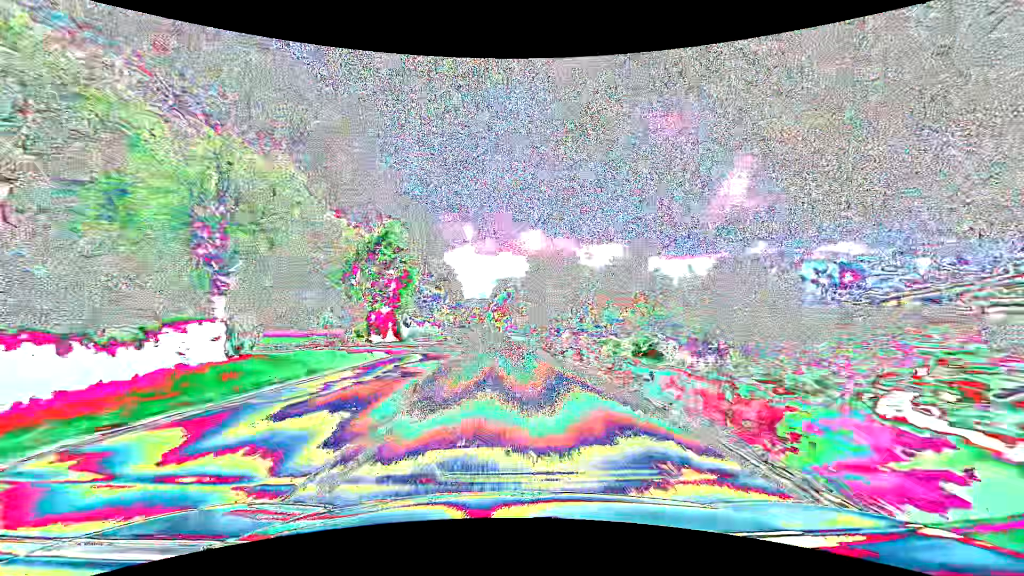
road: primary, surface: asphalt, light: Day
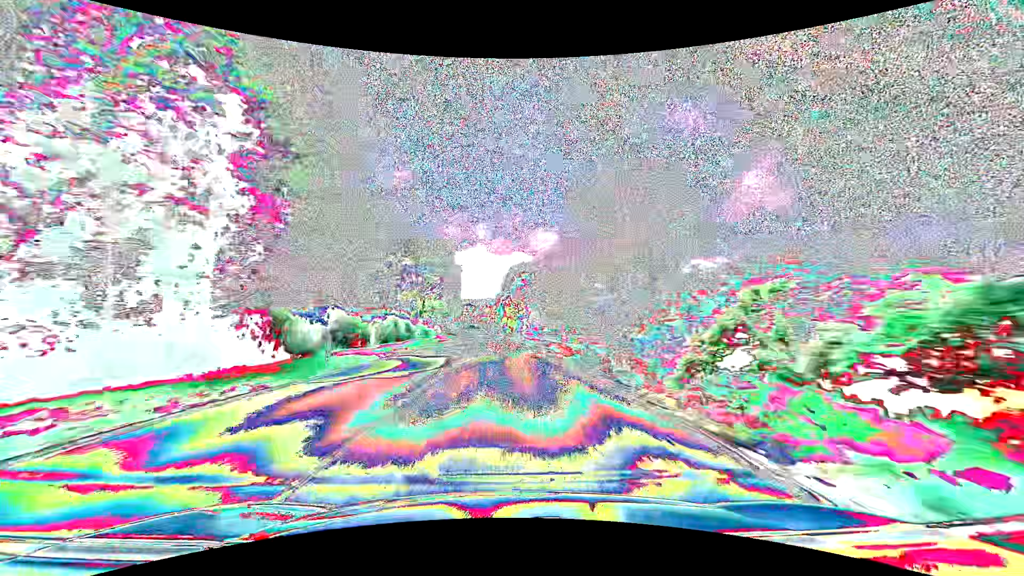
(-0.4, +31.6) m; -1°
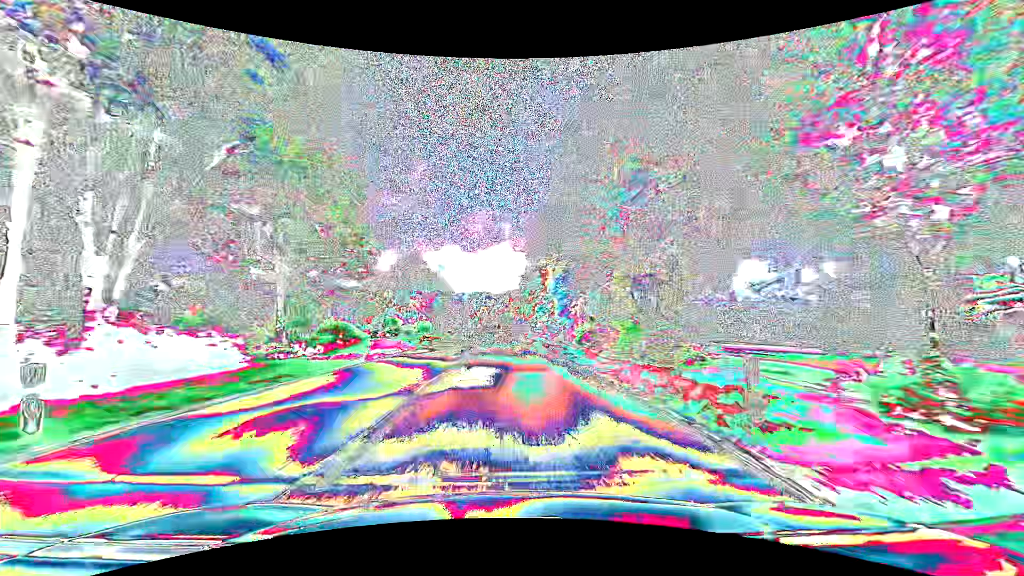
(-1.7, +63.1) m; -3°
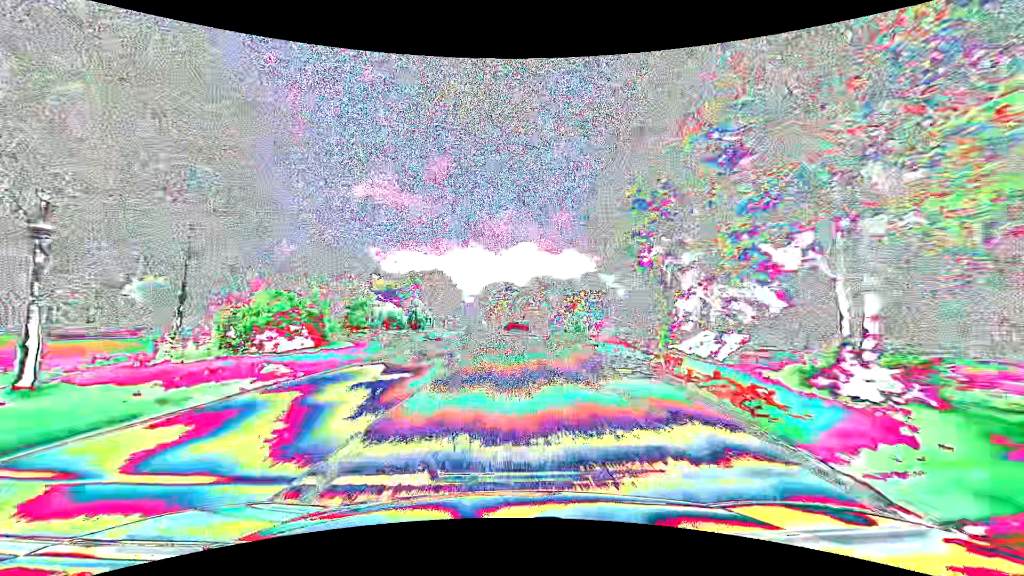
(-1.7, +63.2) m; -3°
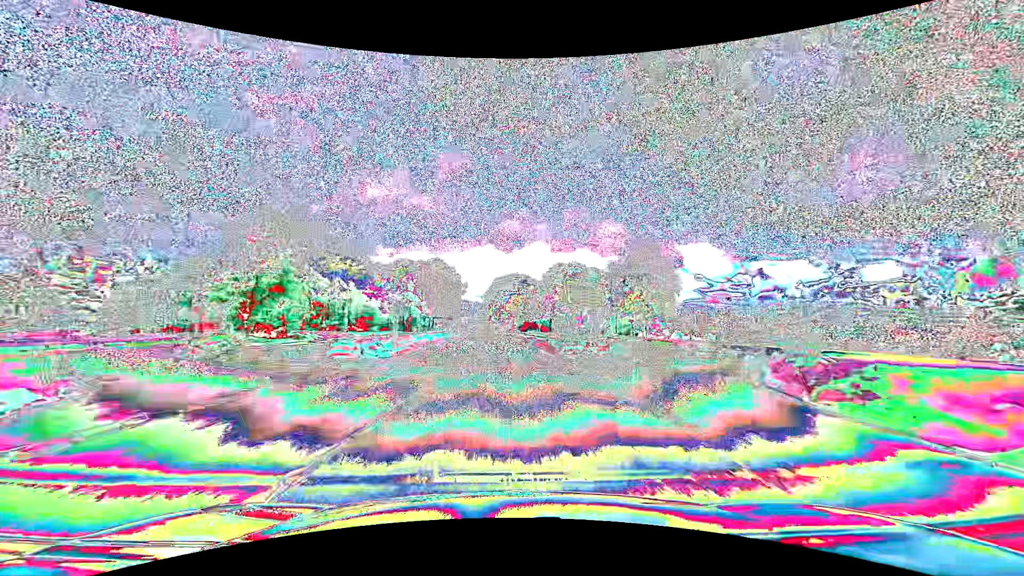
(-0.5, +31.6) m; -2°
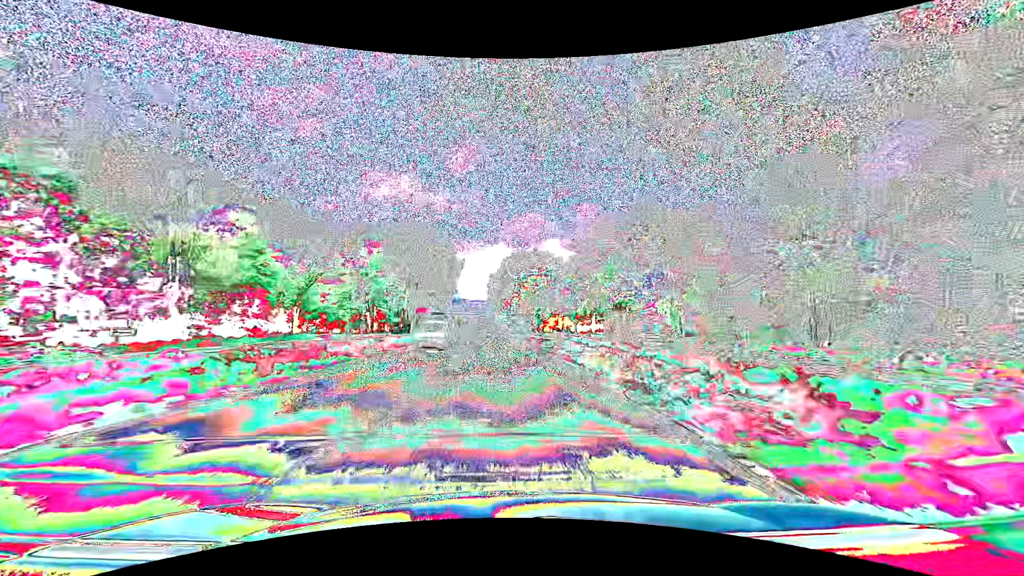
(-0.4, +47.4) m; -1°
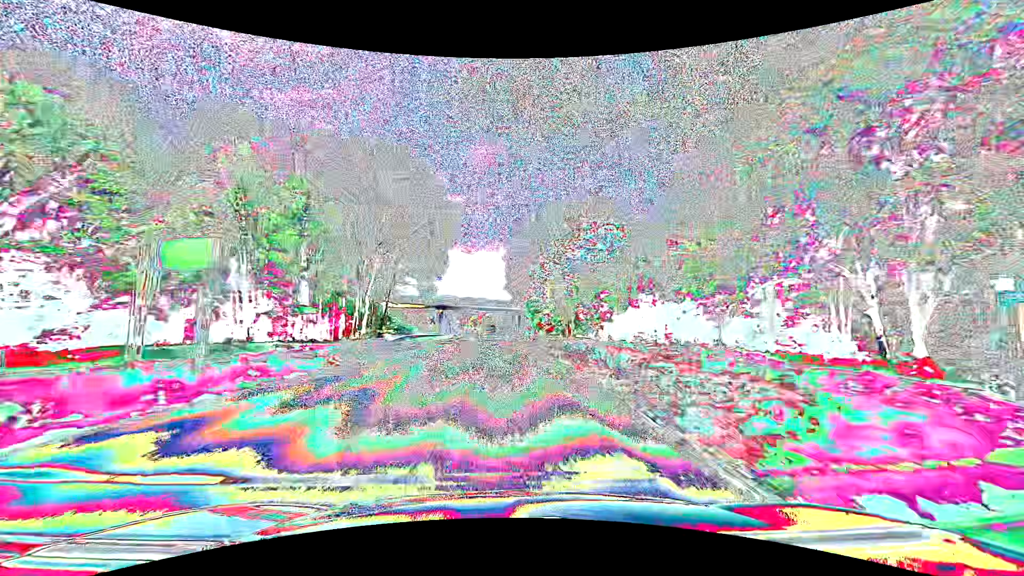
(-1.1, +47.3) m; -3°
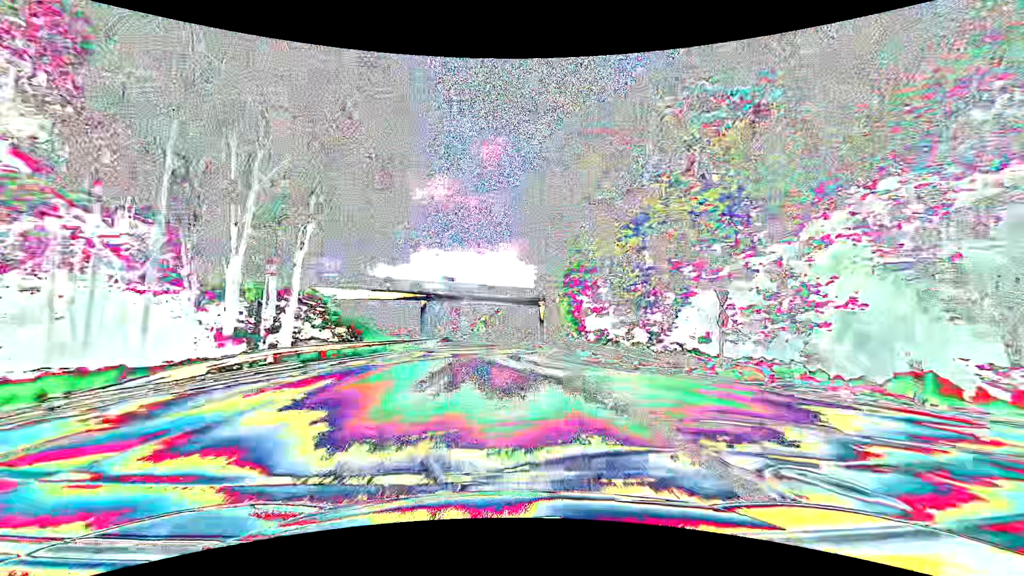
(-0.4, +31.6) m; -2°
(0, +10) (0, +20) (0, +30) (0, +40) (-1, +50) (-1, +60) (-1, +70) (-1, +80) (-1, +90) (-1, +100) m
